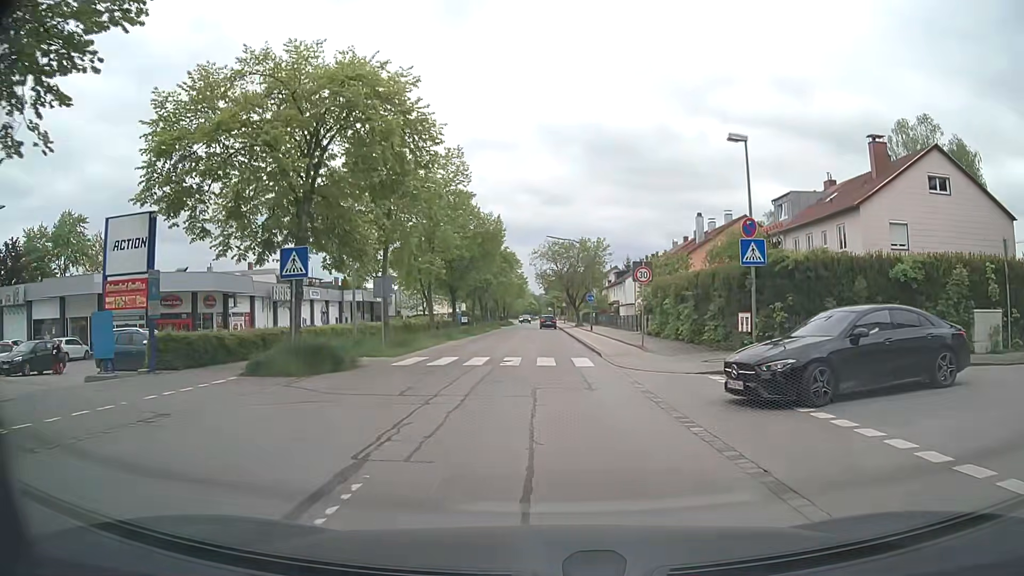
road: tertiary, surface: asphalt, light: Day
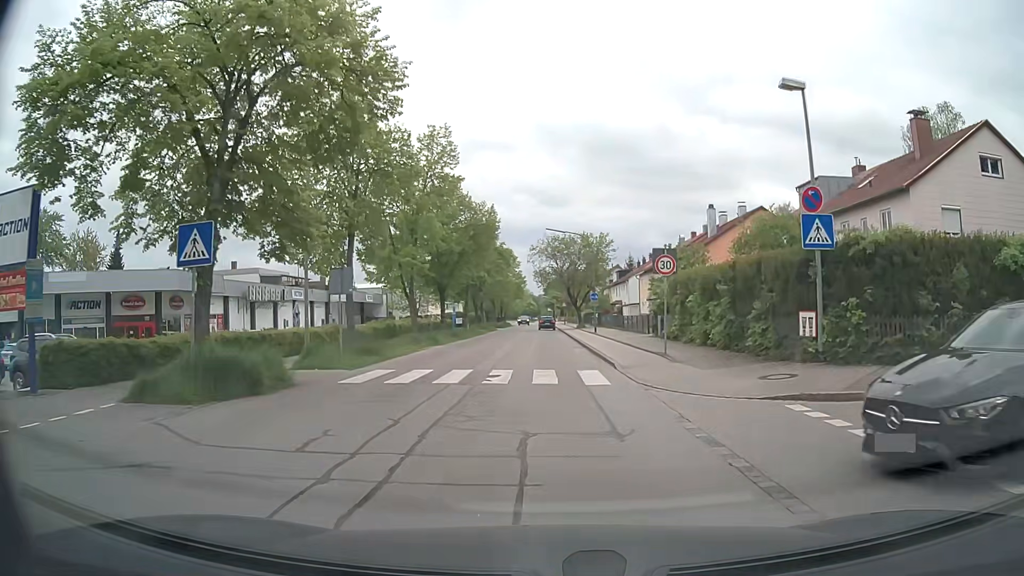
(0.0, +4.8) m; 0°
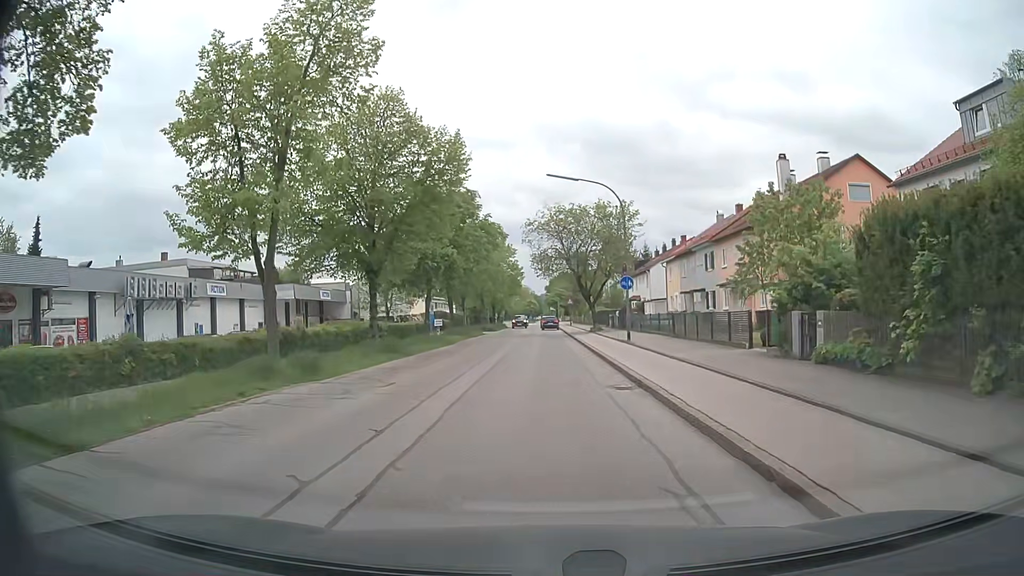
(-0.1, +17.7) m; 0°
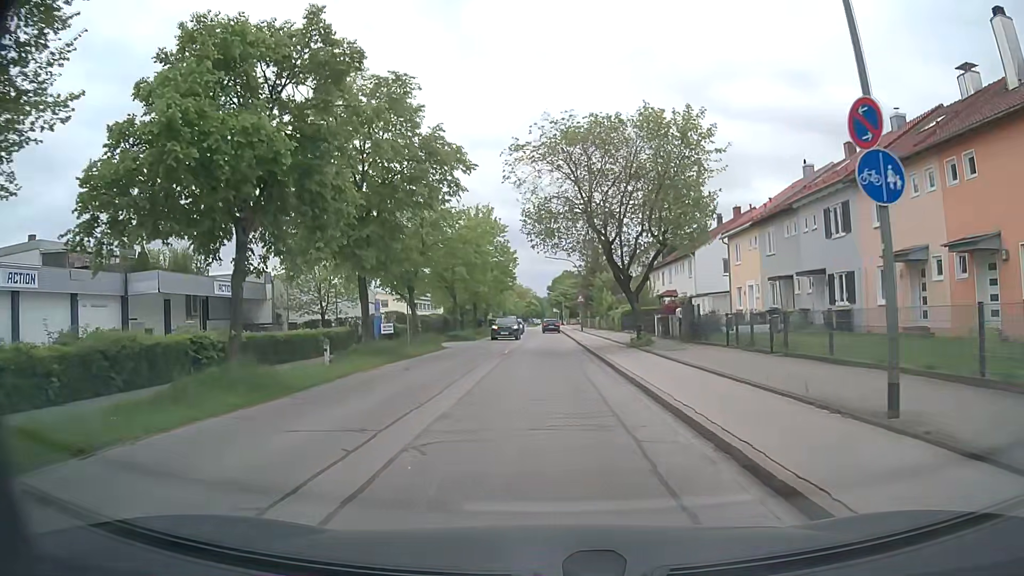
(-0.2, +22.5) m; -1°
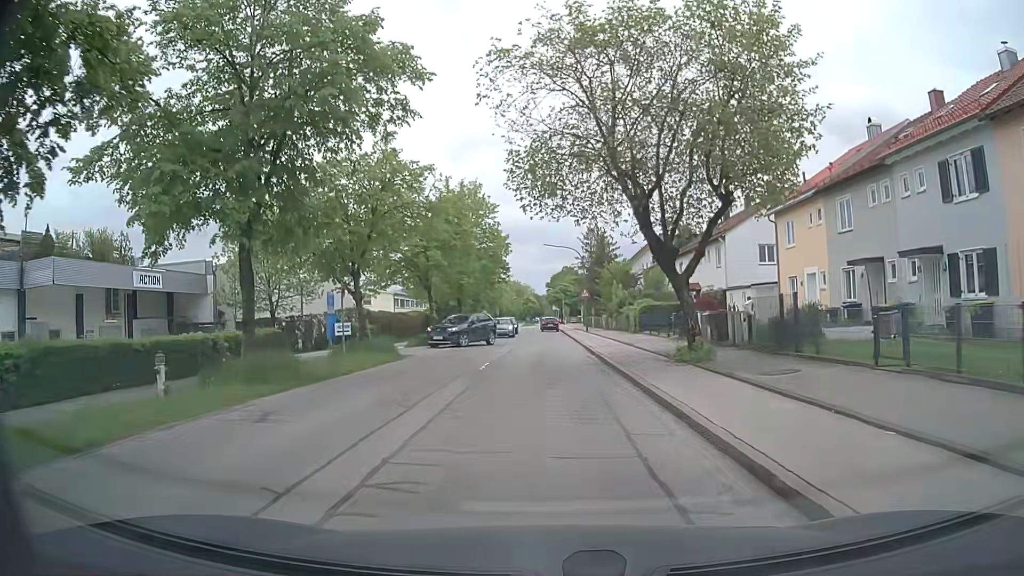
(0.0, +9.7) m; 0°
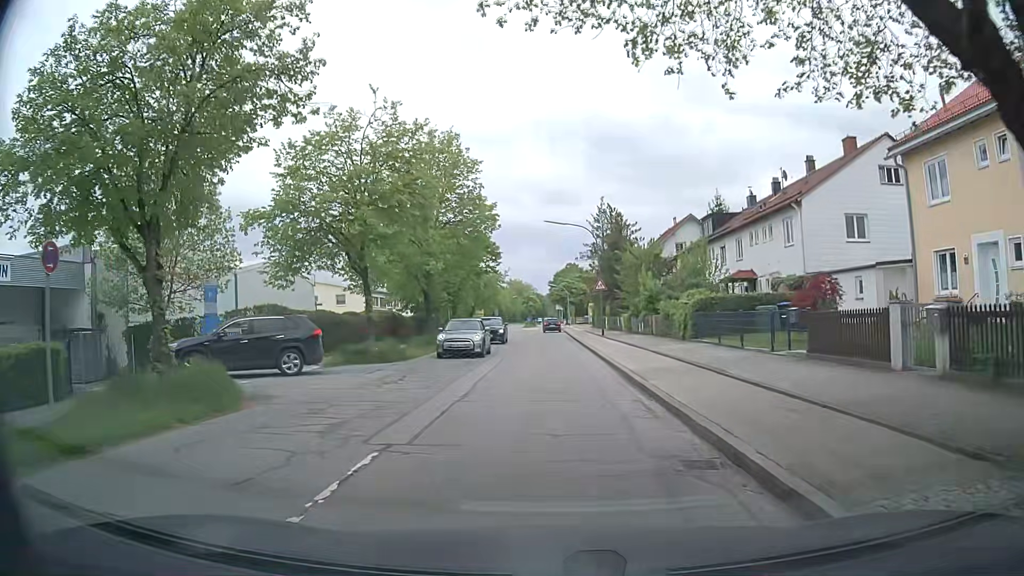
(0.0, +13.4) m; 0°
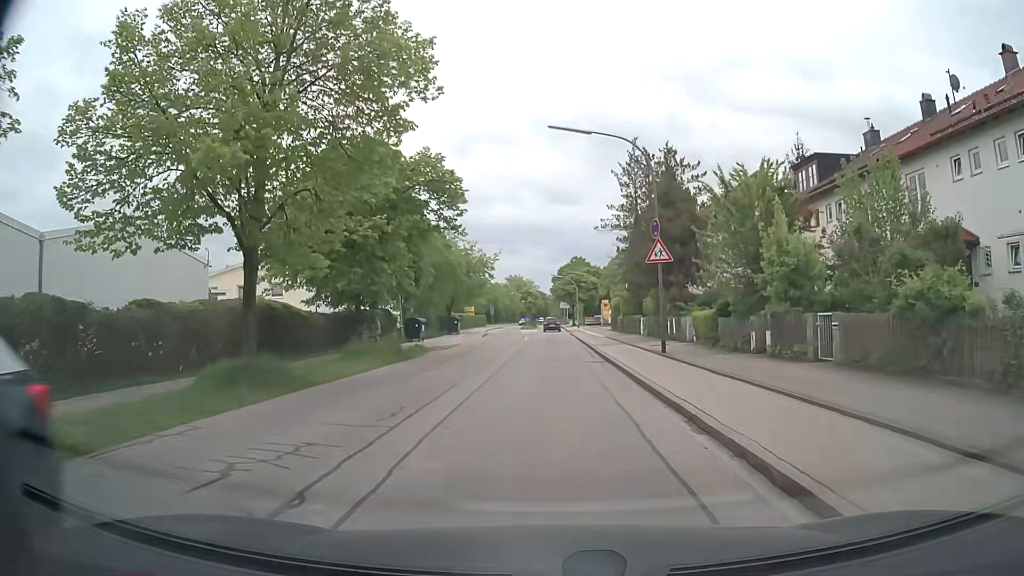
(-0.1, +21.0) m; -1°
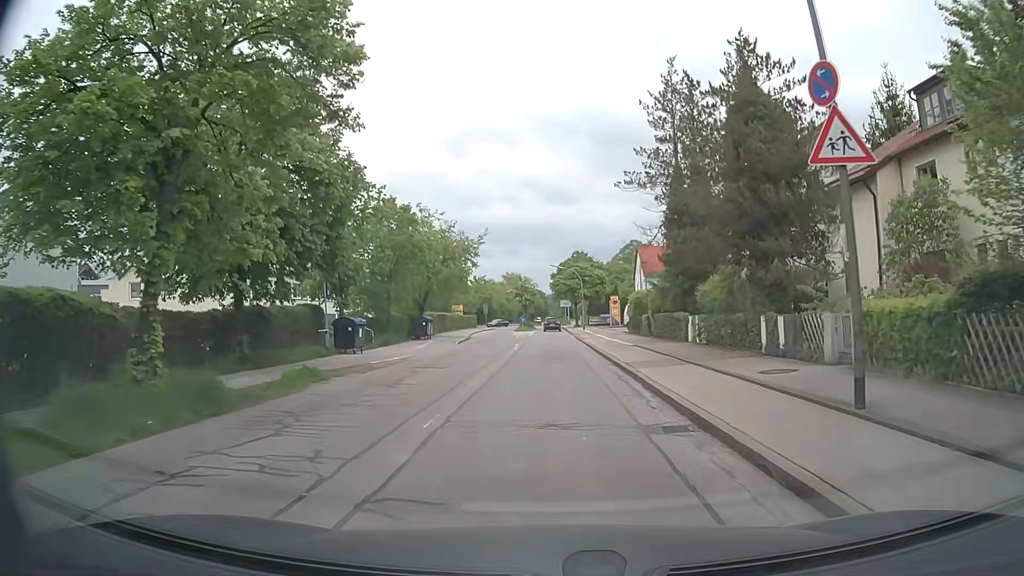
(+0.1, +13.6) m; 0°
(0, +10) (0, +20) (0, +30) (+1, +40) (+1, +50) (+1, +60) (+1, +70) (+1, +80) (+1, +90) (+1, +100) m
